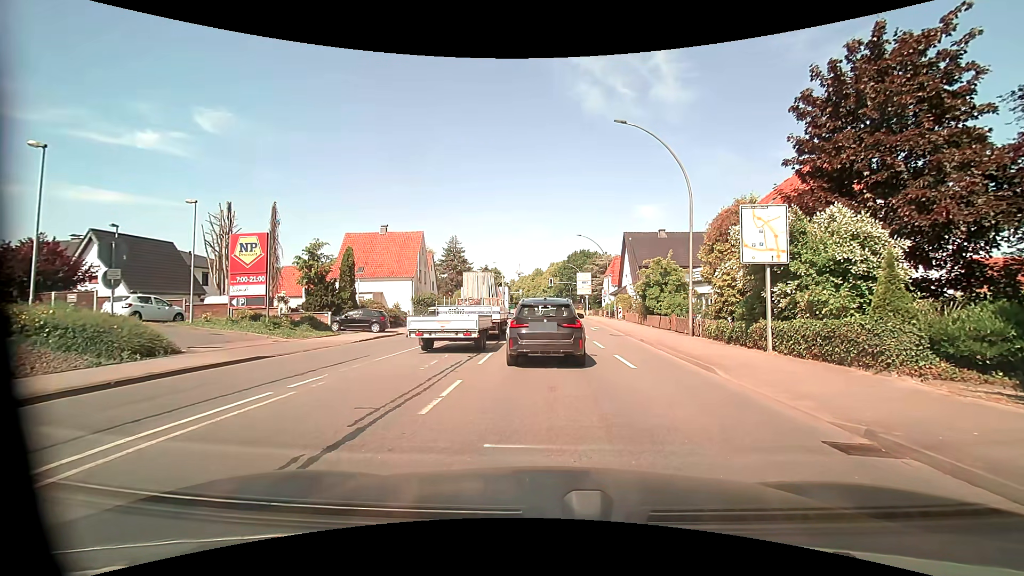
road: primary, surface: asphalt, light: Day
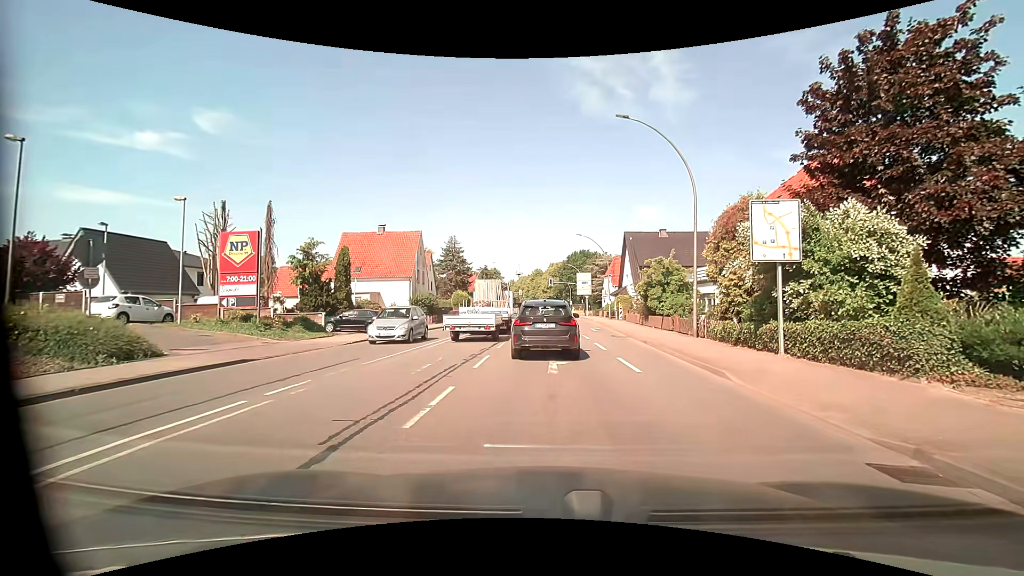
(0.0, +0.8) m; +2°
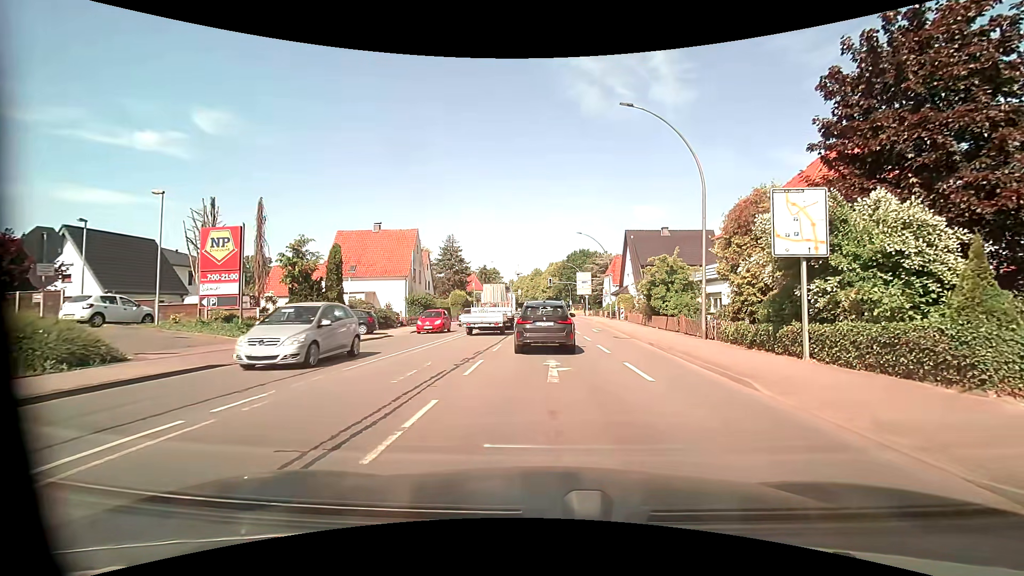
(0.0, +1.4) m; -2°
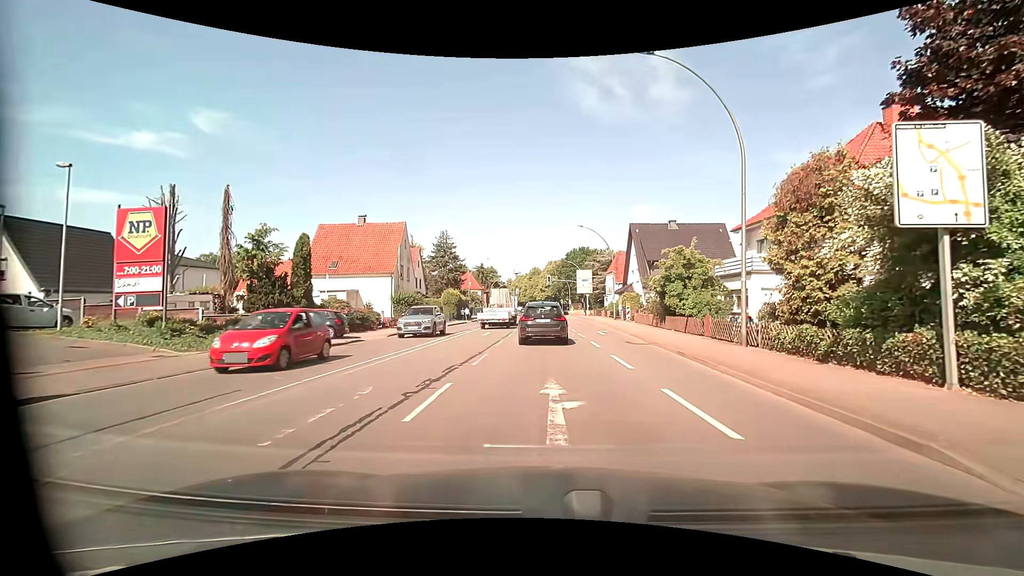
(+0.1, +4.6) m; +1°
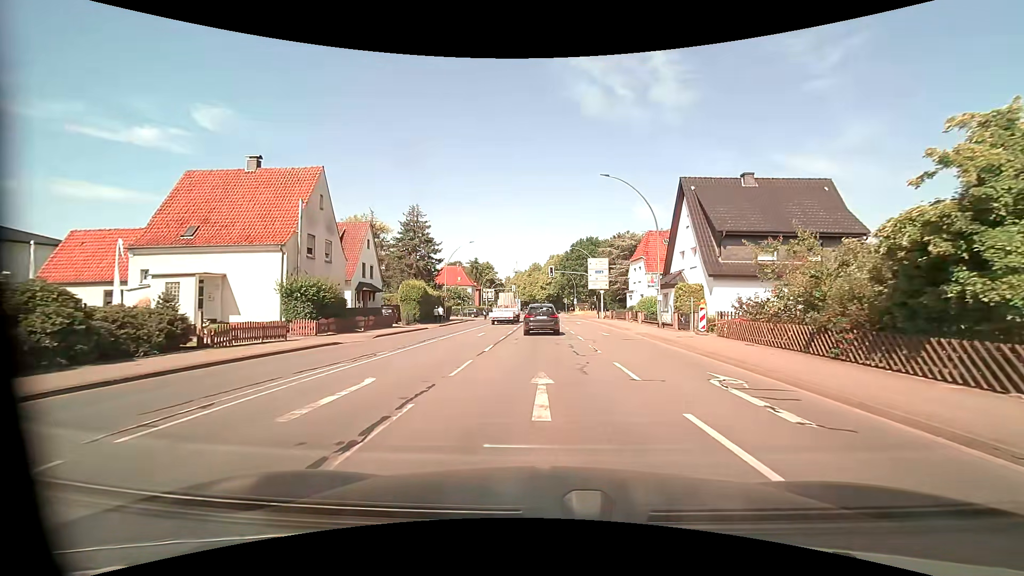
(0.0, +20.6) m; 0°
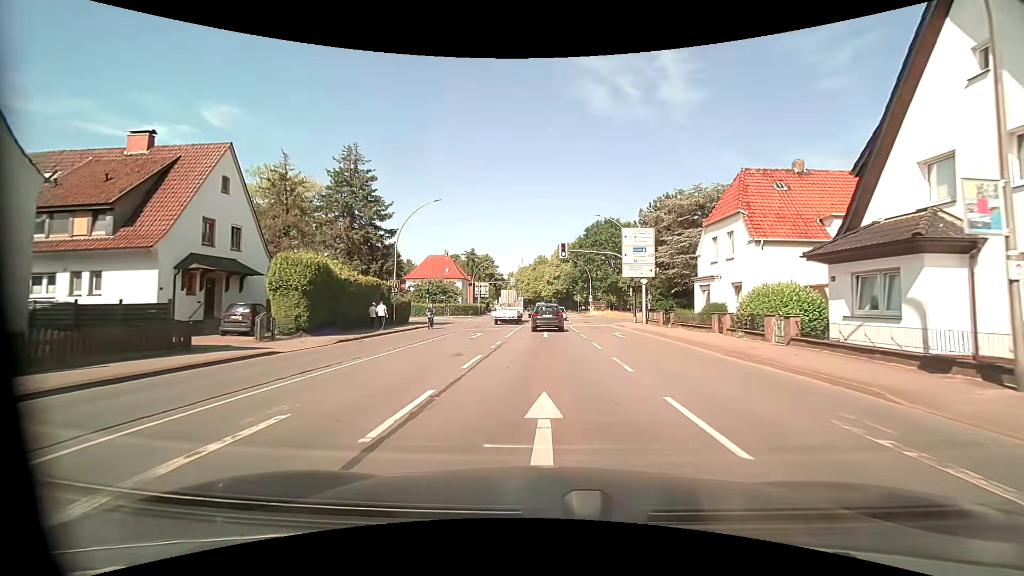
(0.0, +23.4) m; 0°
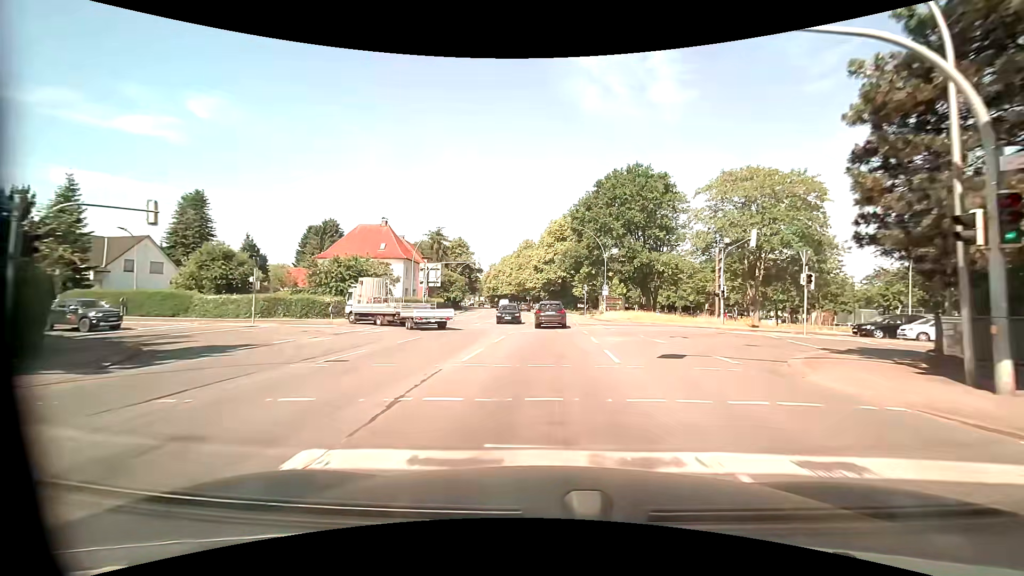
(+0.1, +34.8) m; +1°
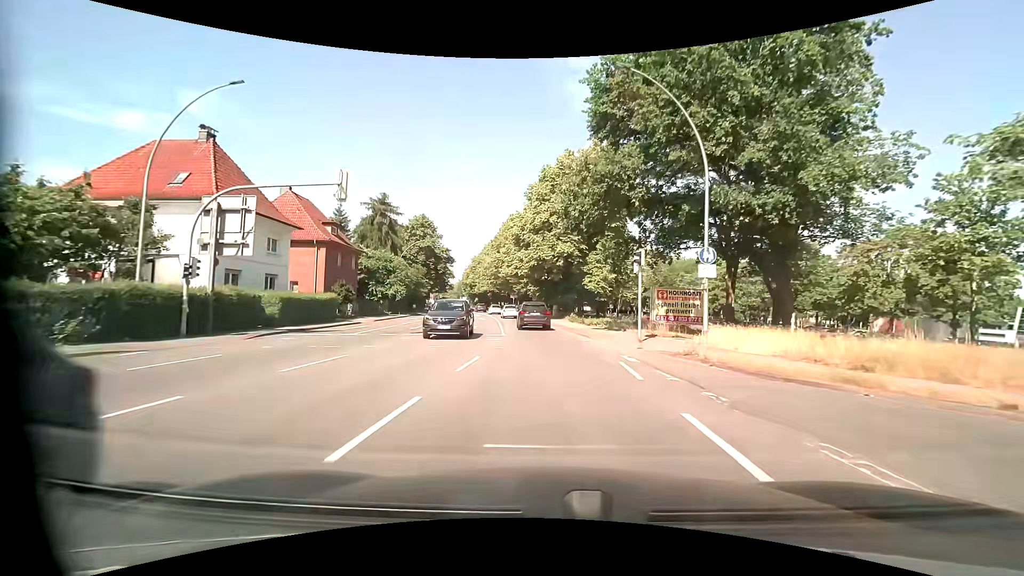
(+0.7, +36.0) m; +1°
(0, +10) (0, +20) (-1, +30) (-2, +40) (-3, +50) (-5, +60) (-6, +70) (-8, +79) (-10, +89) (-12, +99) m
